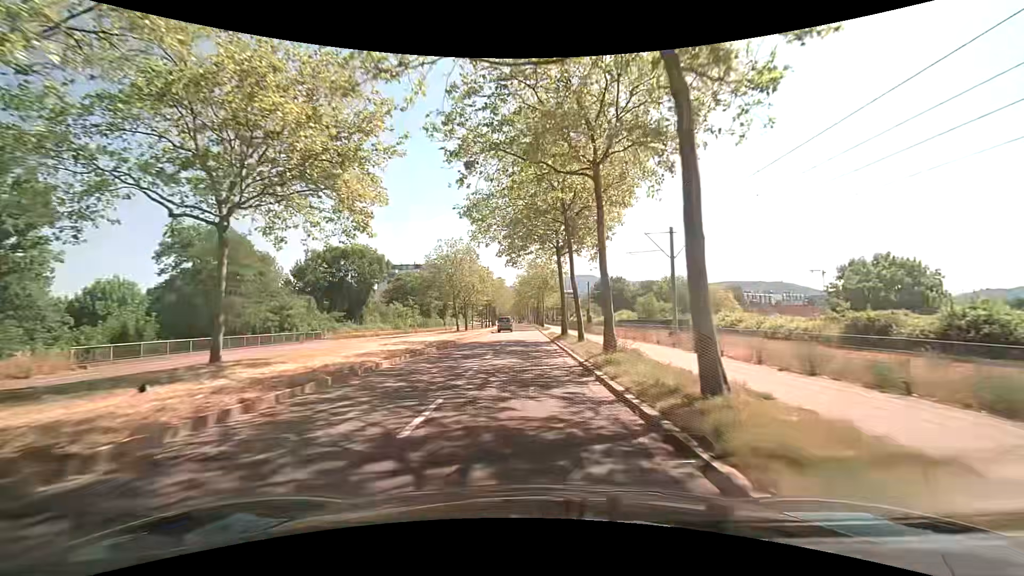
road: secondary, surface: asphalt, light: Day
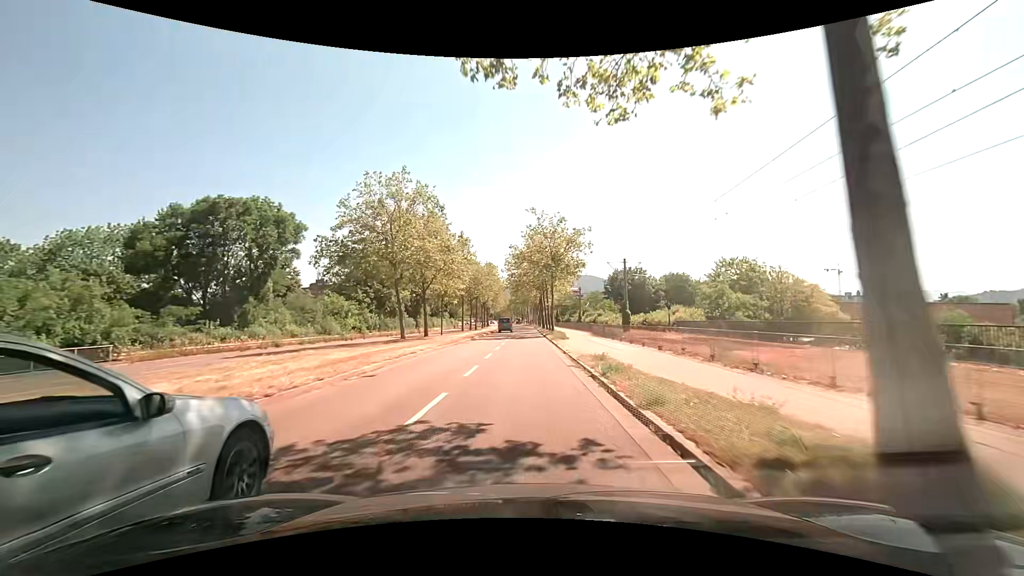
(+0.4, +29.3) m; +1°
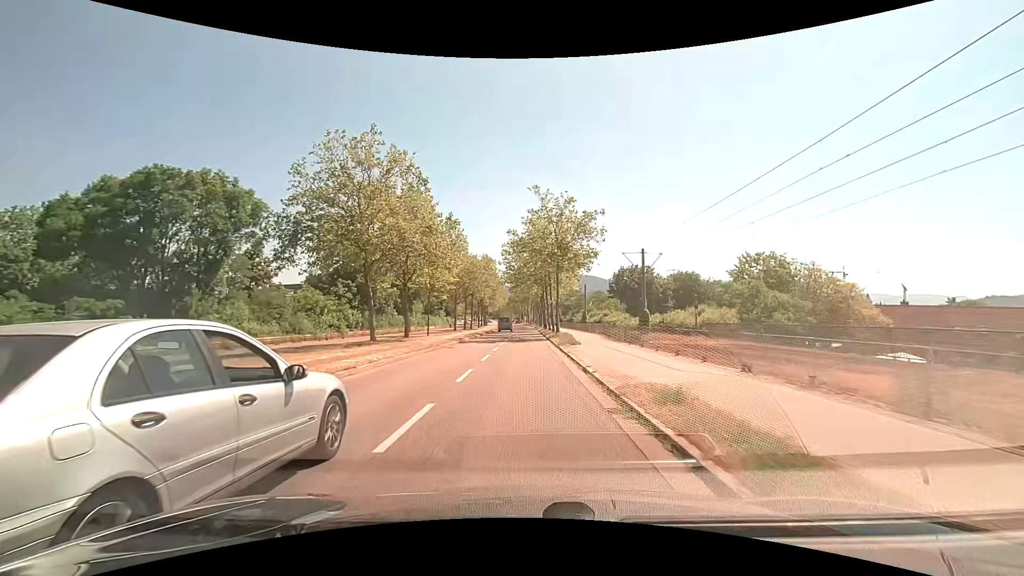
(0.0, +7.3) m; 0°
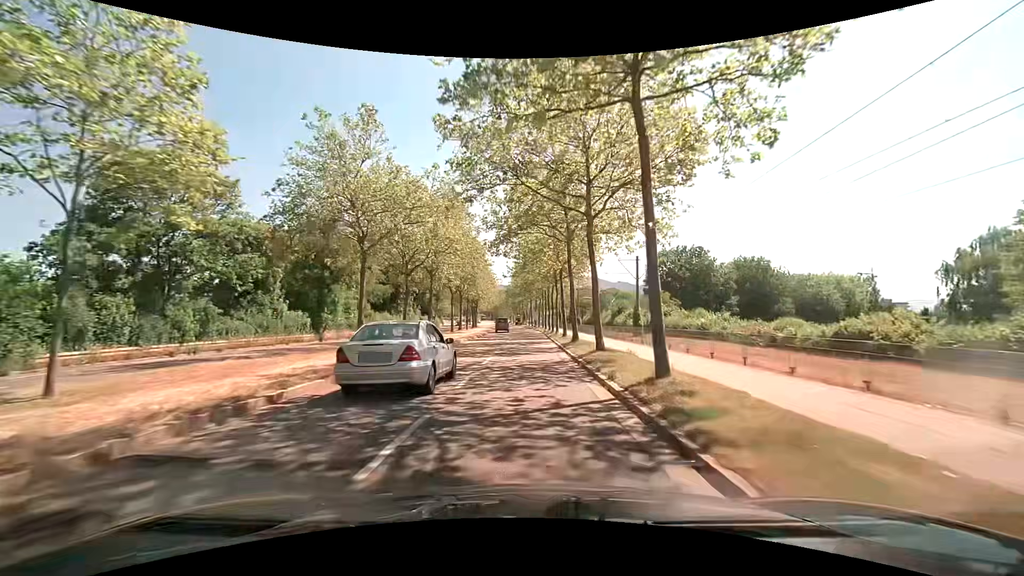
(0.0, +37.0) m; 0°
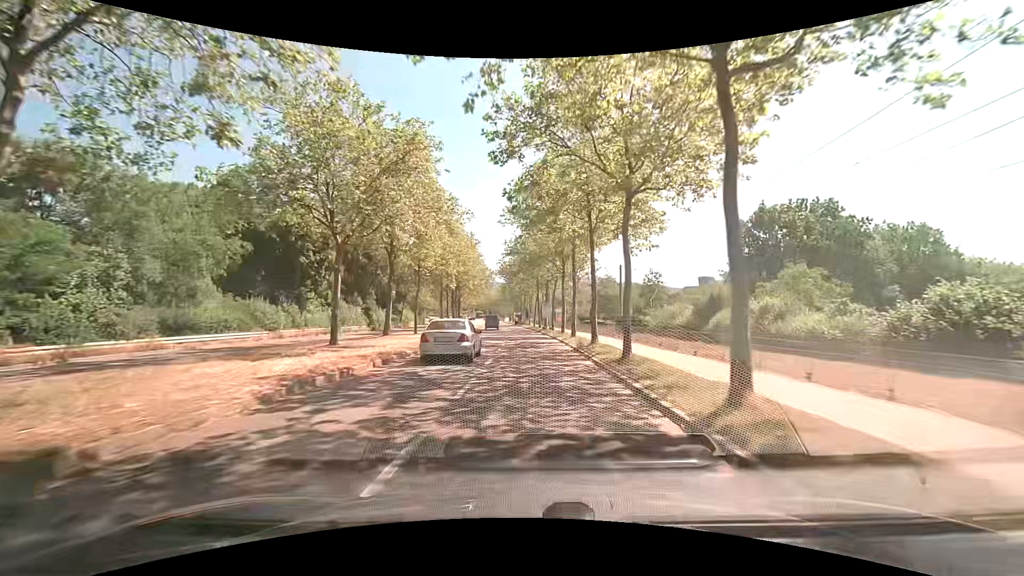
(-0.1, +37.6) m; -1°
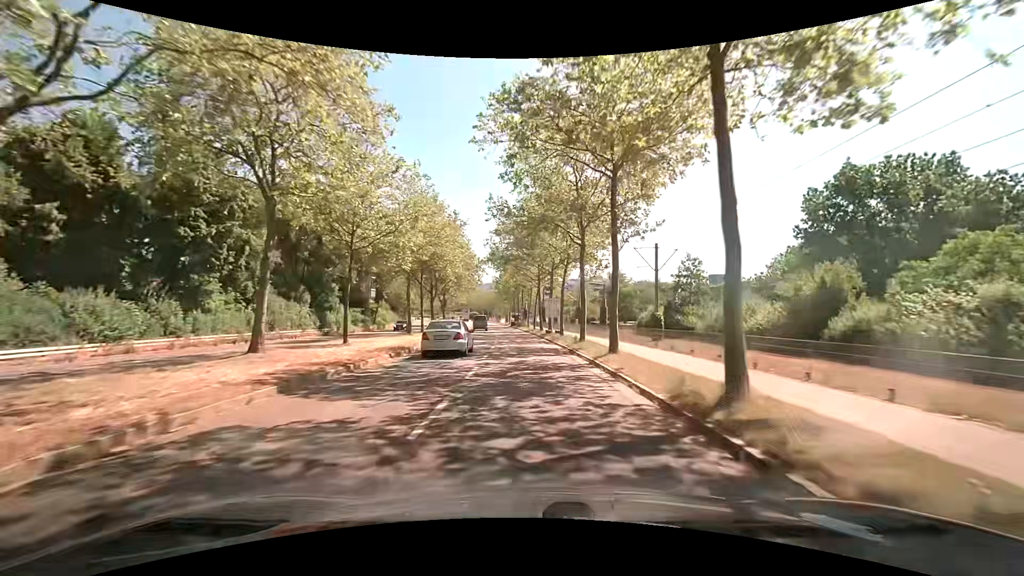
(+0.1, +15.1) m; 0°
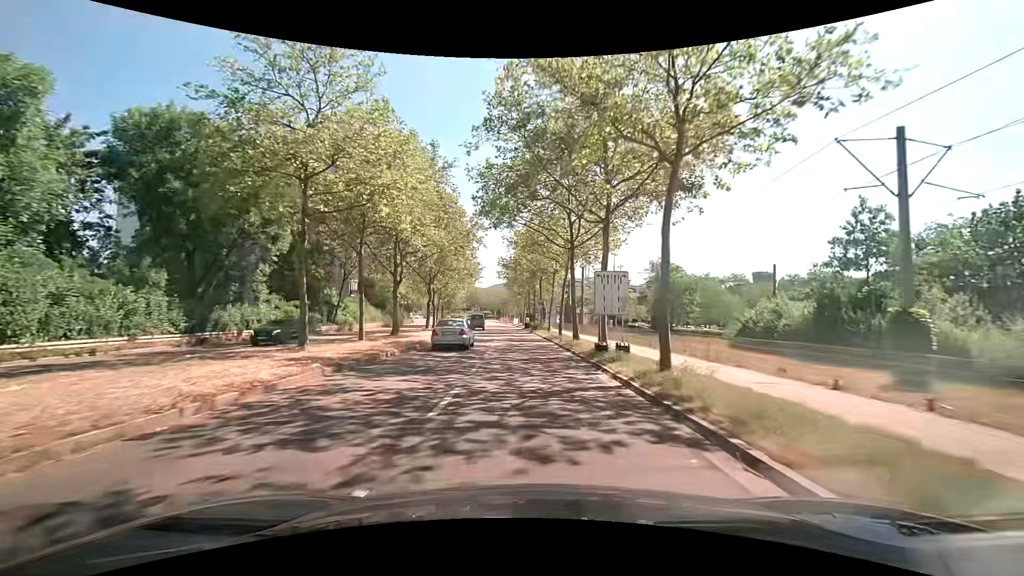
(-0.3, +22.7) m; -2°
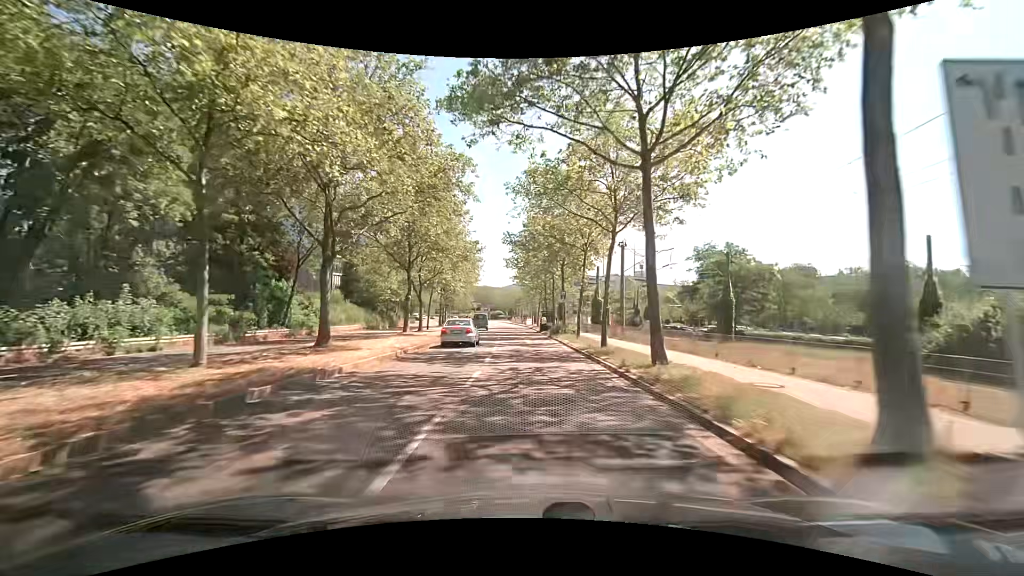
(-0.1, +15.1) m; -1°
(0, +10) (0, +20) (0, +30) (-1, +40) (-1, +50) (-2, +60) (-2, +70) (-3, +80) (-5, +90) (-6, +100) m
